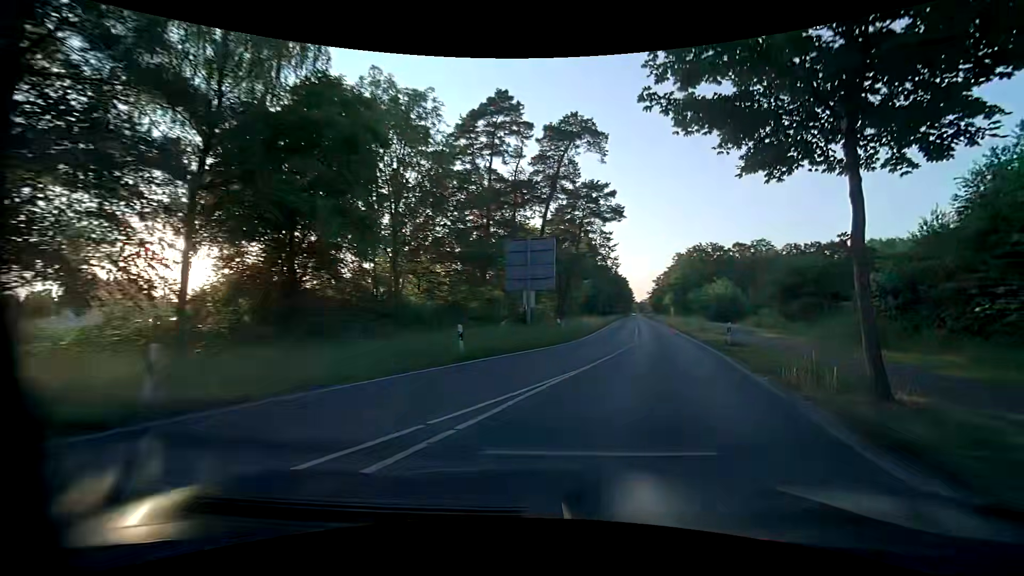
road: tertiary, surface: asphalt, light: Day
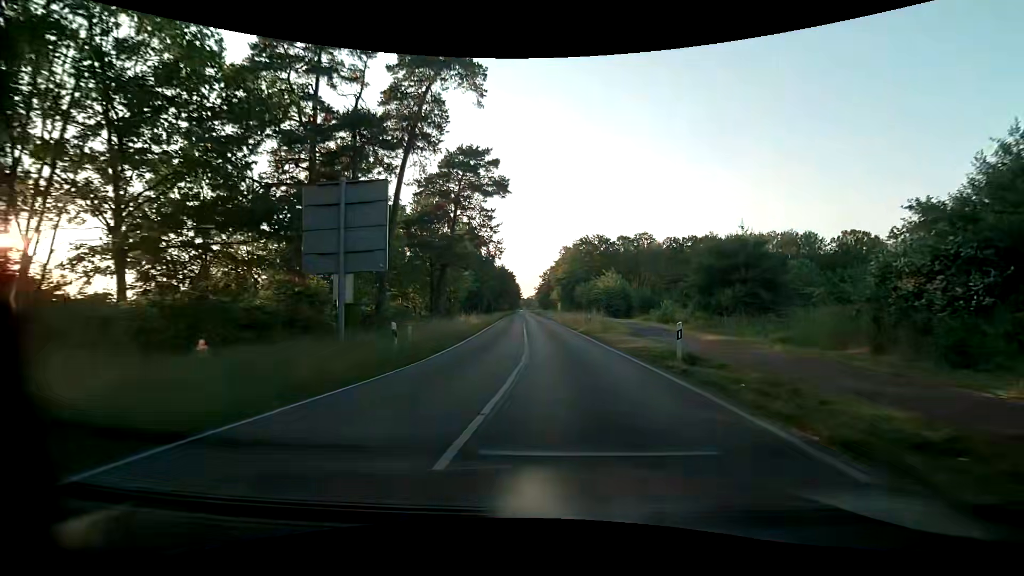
(+1.4, +11.2) m; +12°
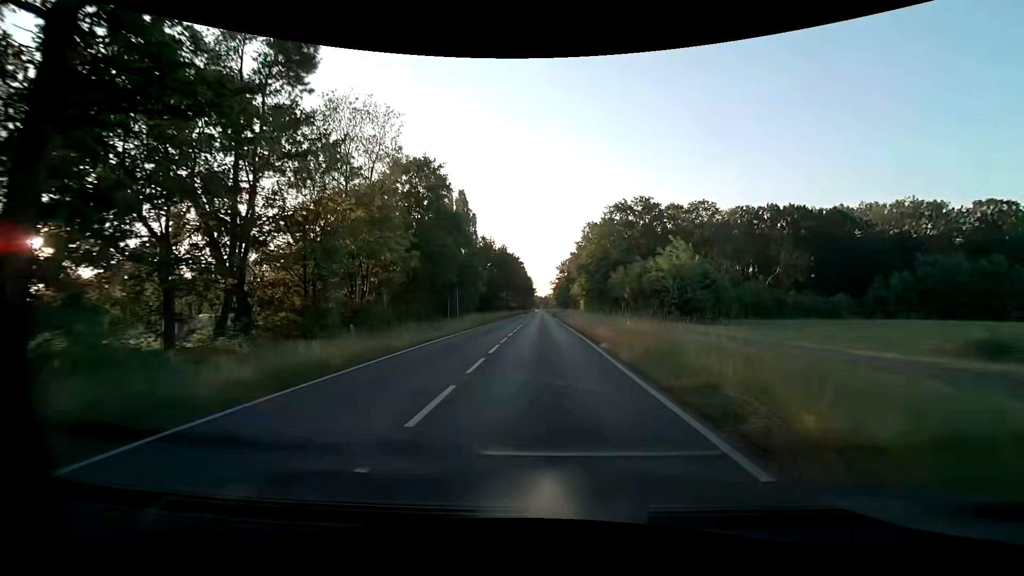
(+0.1, +37.0) m; -2°
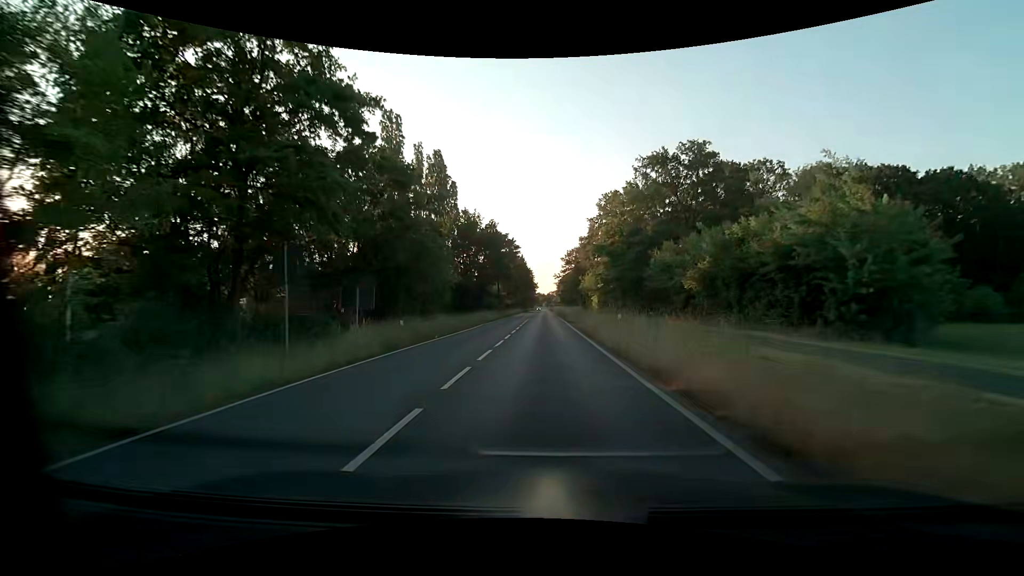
(-0.1, +24.6) m; 0°
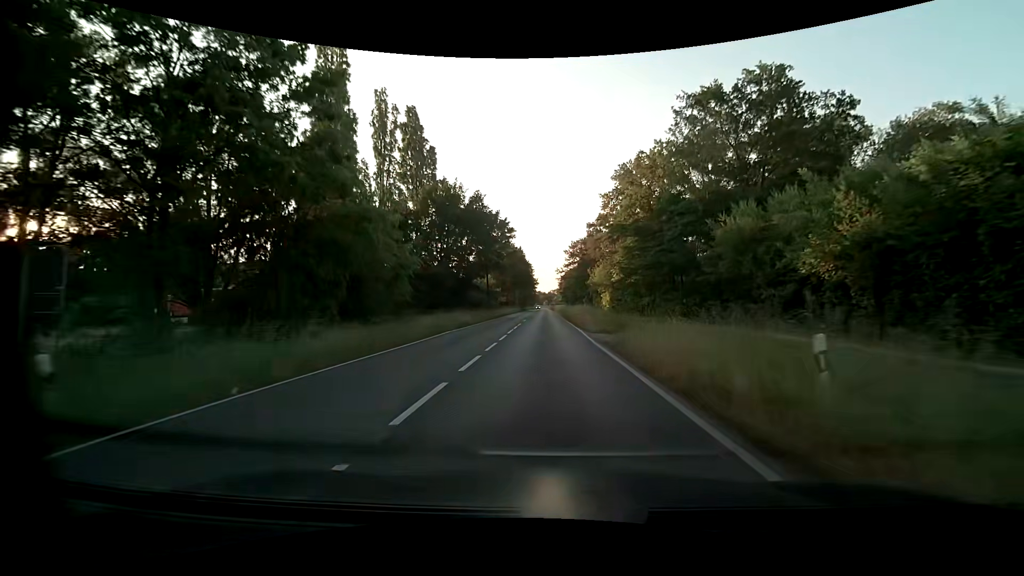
(0.0, +16.0) m; 0°
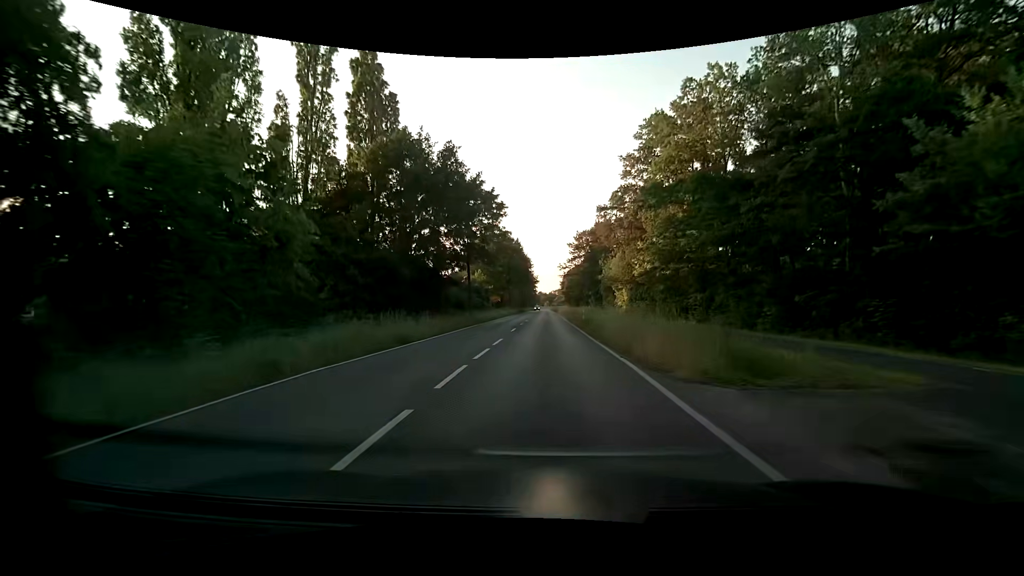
(0.0, +15.9) m; 0°
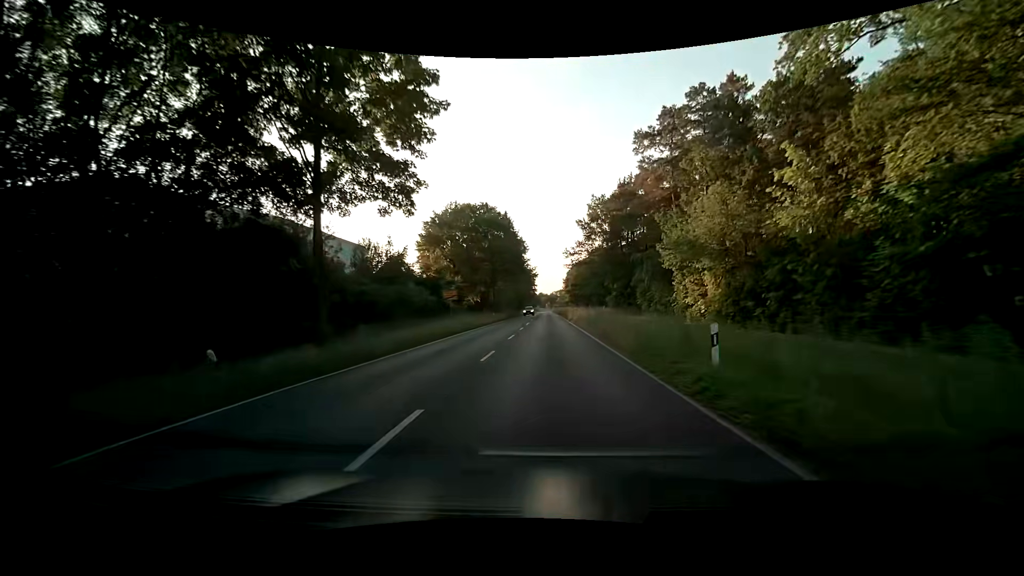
(+0.1, +31.4) m; 0°
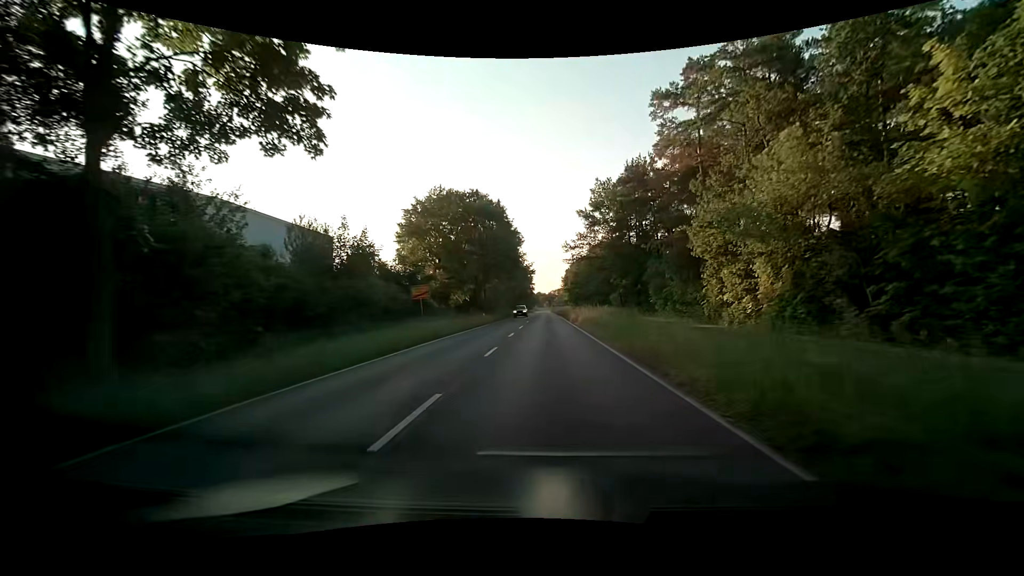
(0.0, +7.8) m; -1°
(0, +10) (0, +20) (+1, +30) (+1, +40) (+1, +50) (+1, +60) (+2, +70) (+2, +80) (+2, +90) (+2, +100) m
